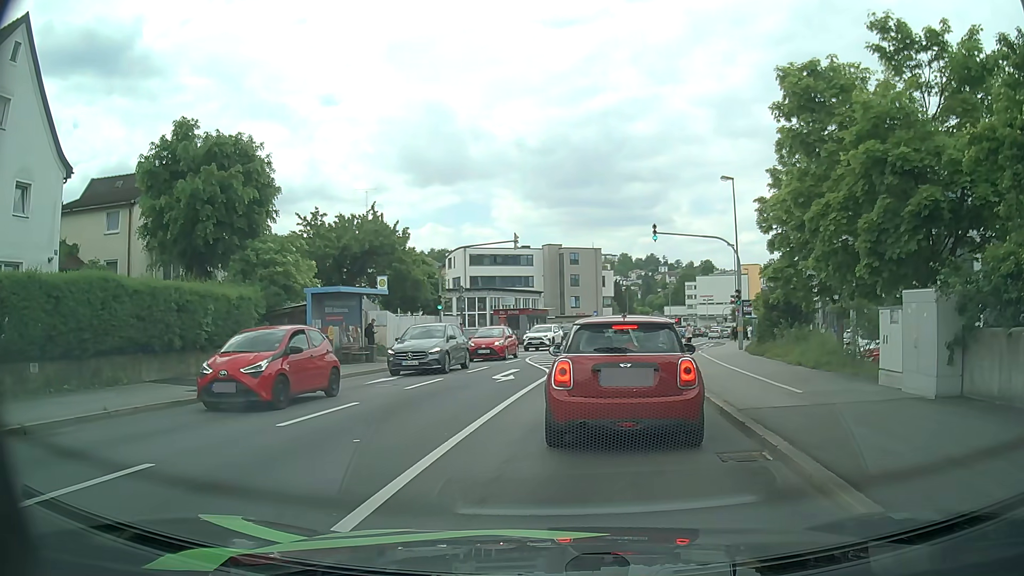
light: Day
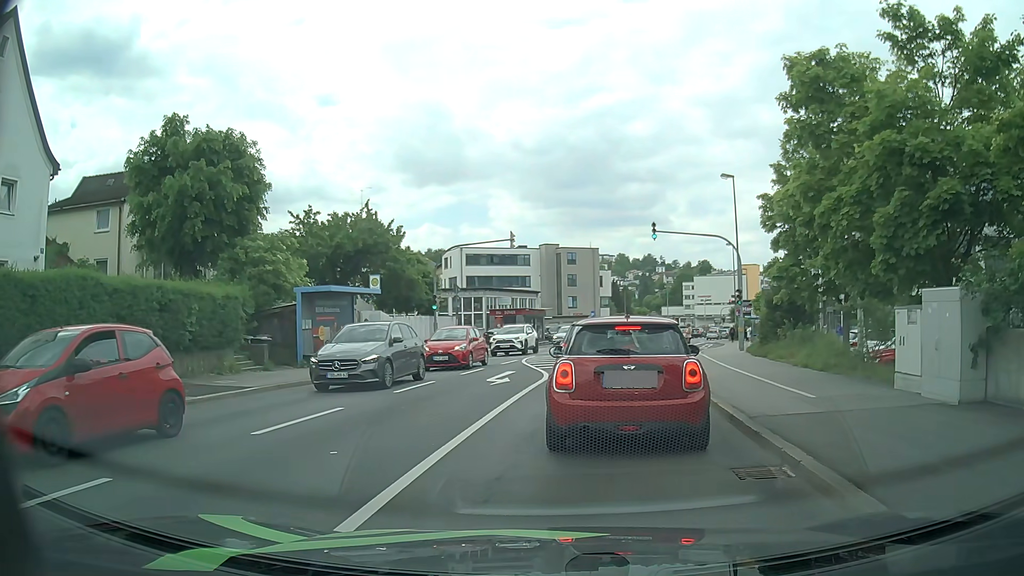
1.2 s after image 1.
(0.0, +0.8) m; 0°
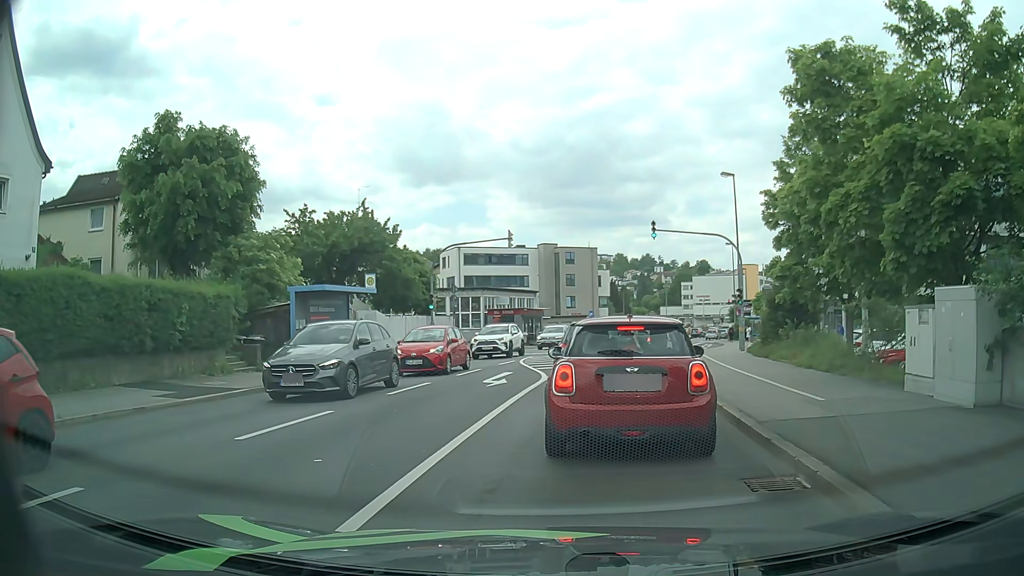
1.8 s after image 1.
(0.0, +0.4) m; 0°
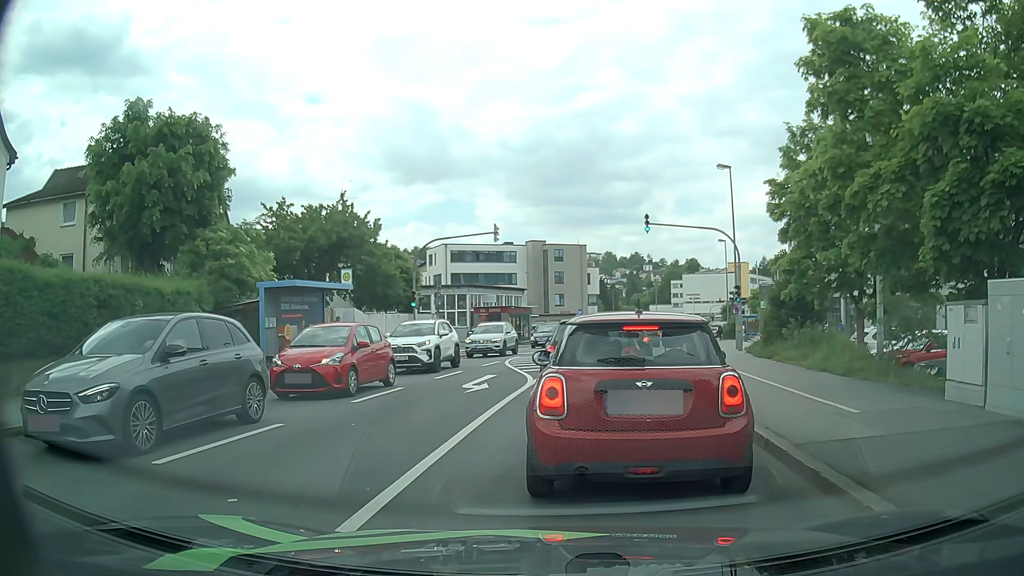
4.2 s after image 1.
(0.0, +1.6) m; 0°
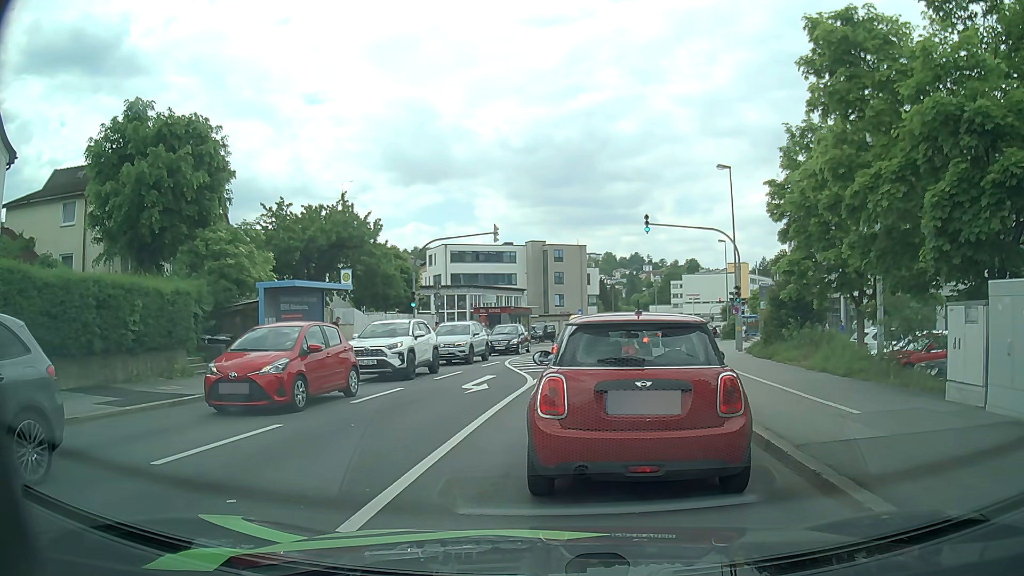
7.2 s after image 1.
(0.0, +0.1) m; 0°
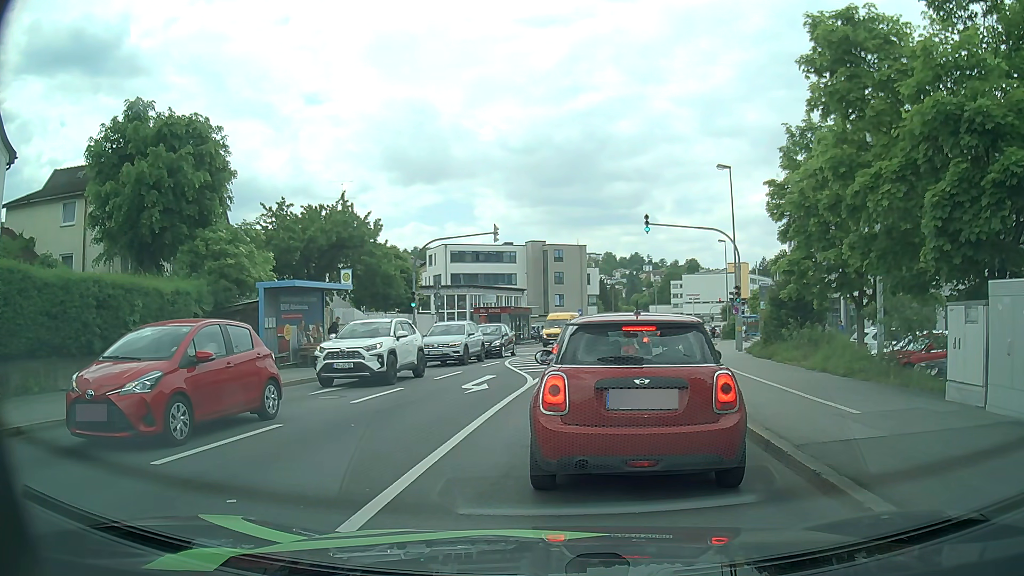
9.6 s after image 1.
(0.0, 0.0) m; 0°
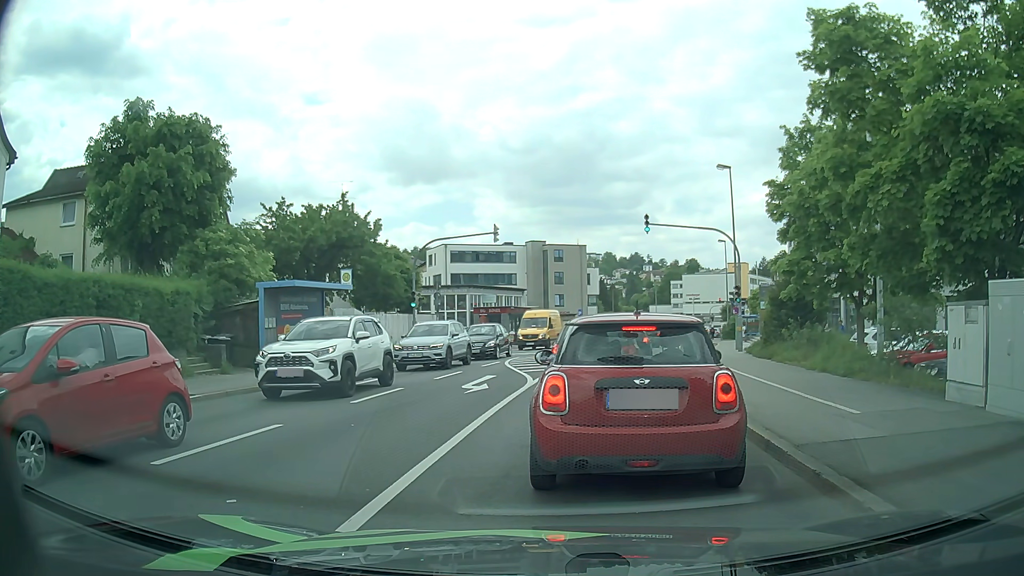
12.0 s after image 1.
(0.0, 0.0) m; 0°
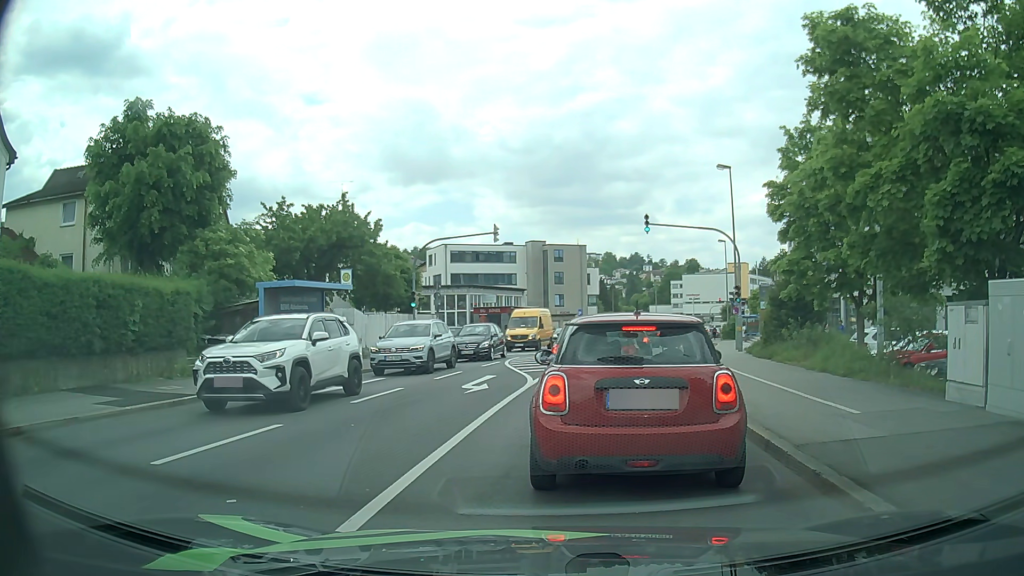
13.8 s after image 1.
(0.0, 0.0) m; 0°
